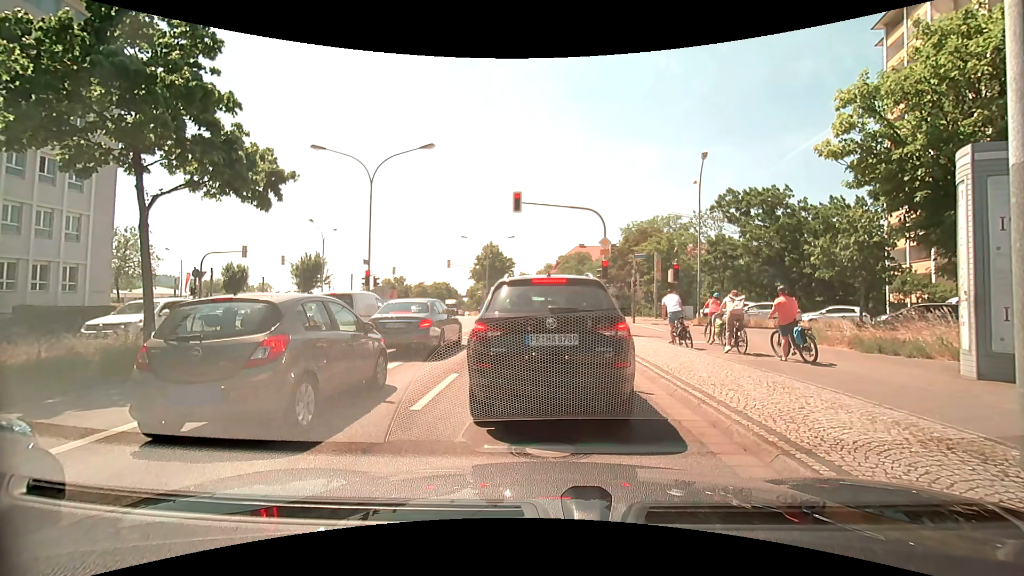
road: primary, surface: asphalt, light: Day
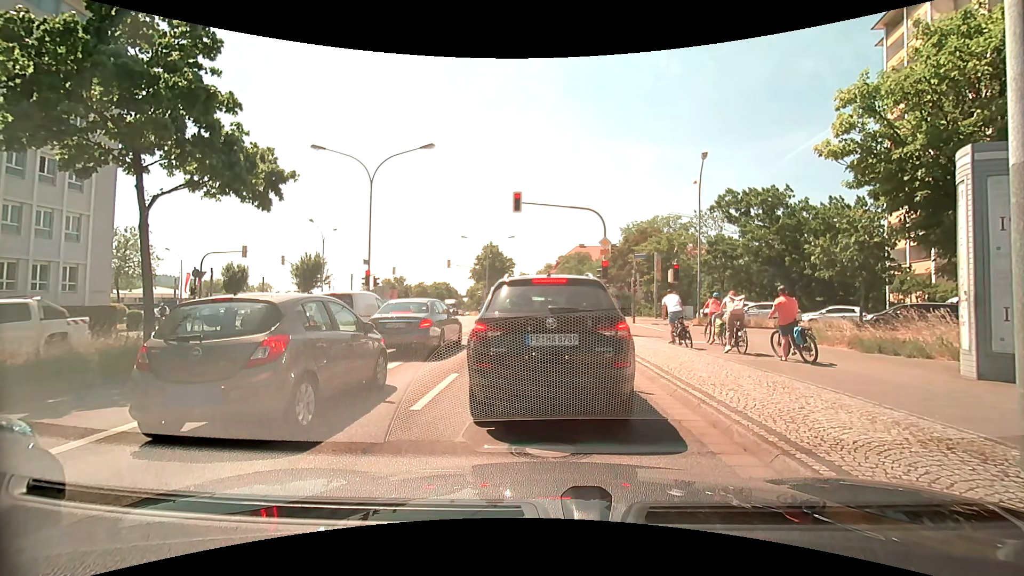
(0.0, 0.0) m; 0°
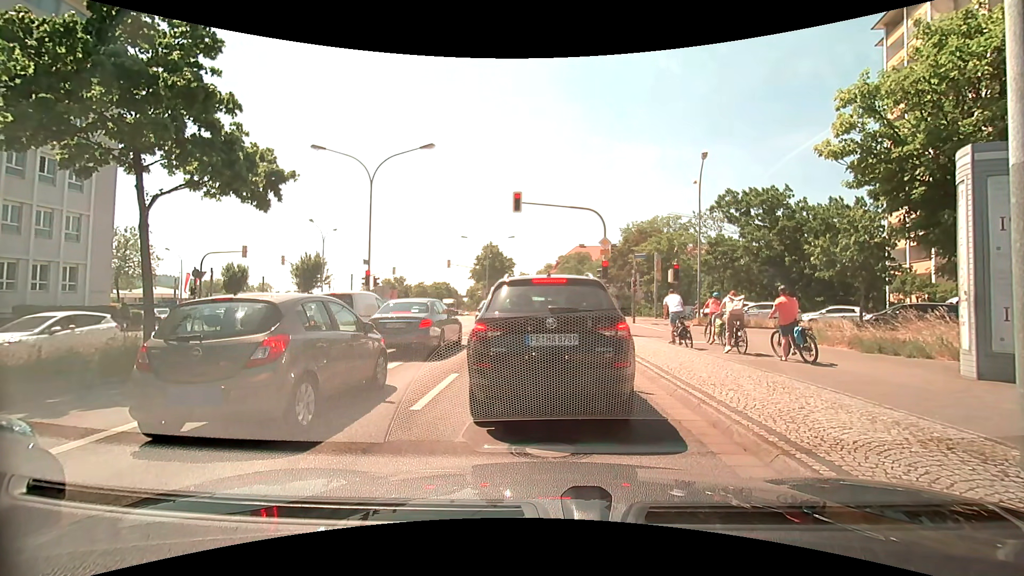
(0.0, 0.0) m; 0°
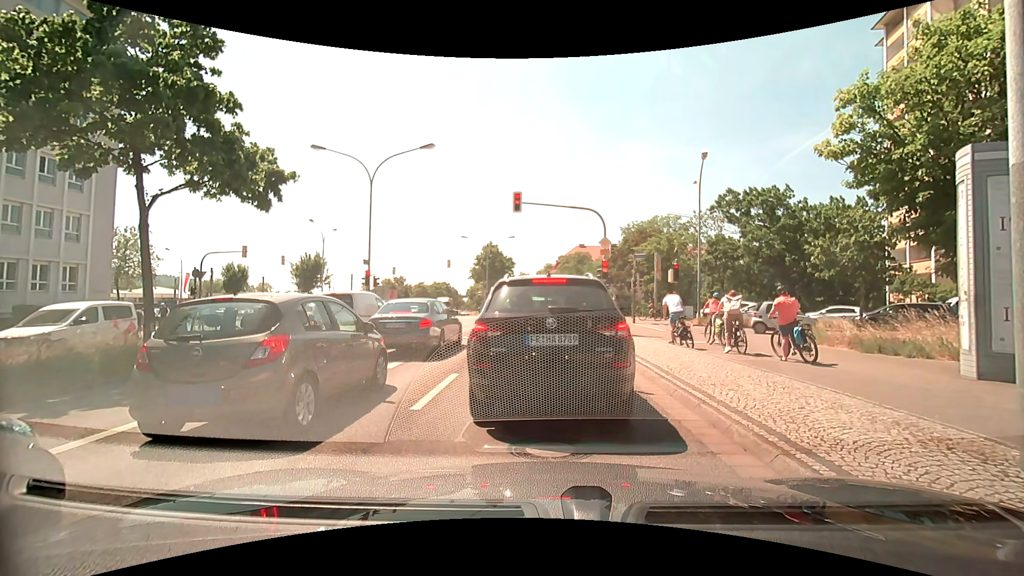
(0.0, 0.0) m; 0°
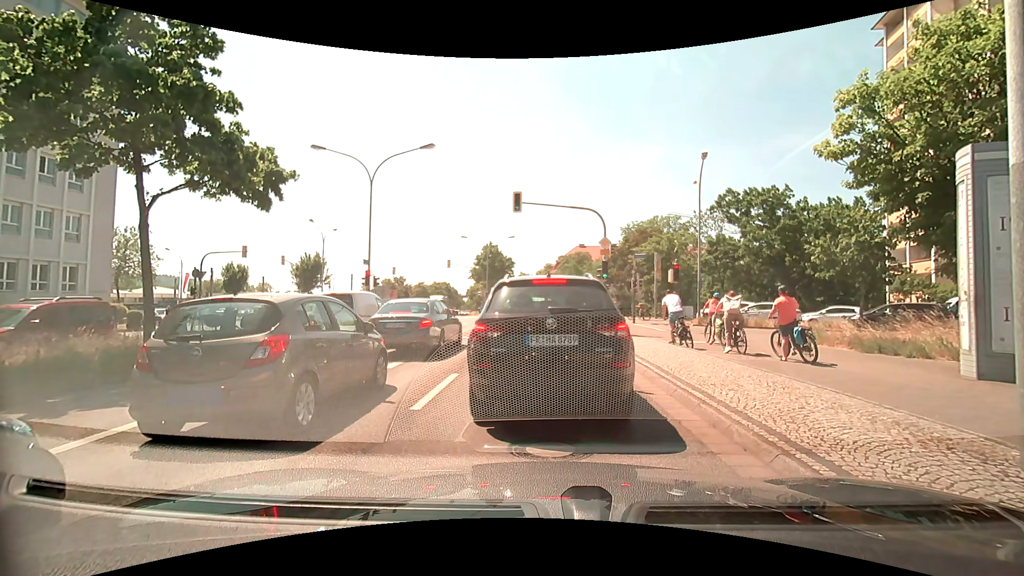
(0.0, 0.0) m; 0°
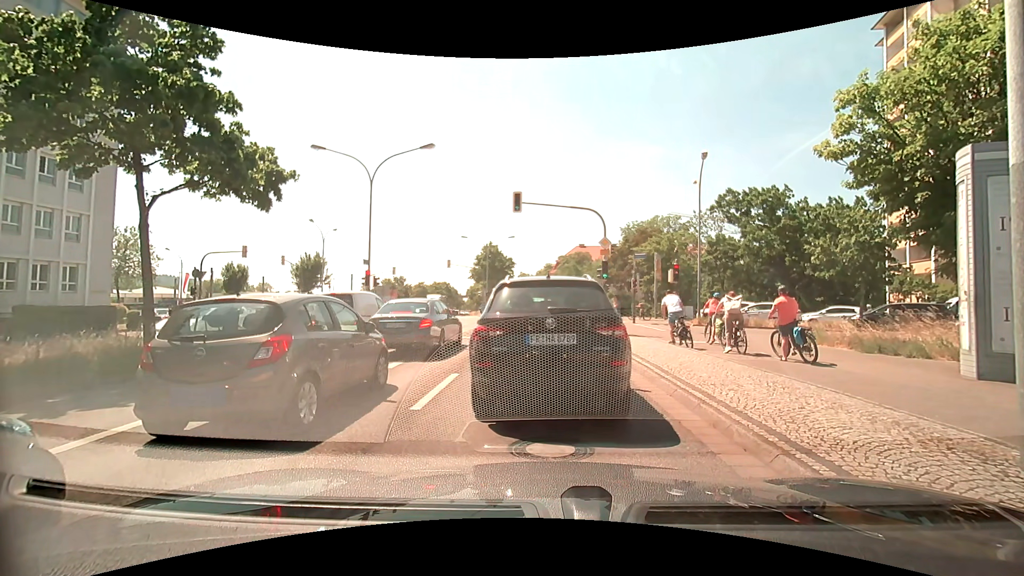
(0.0, 0.0) m; 0°
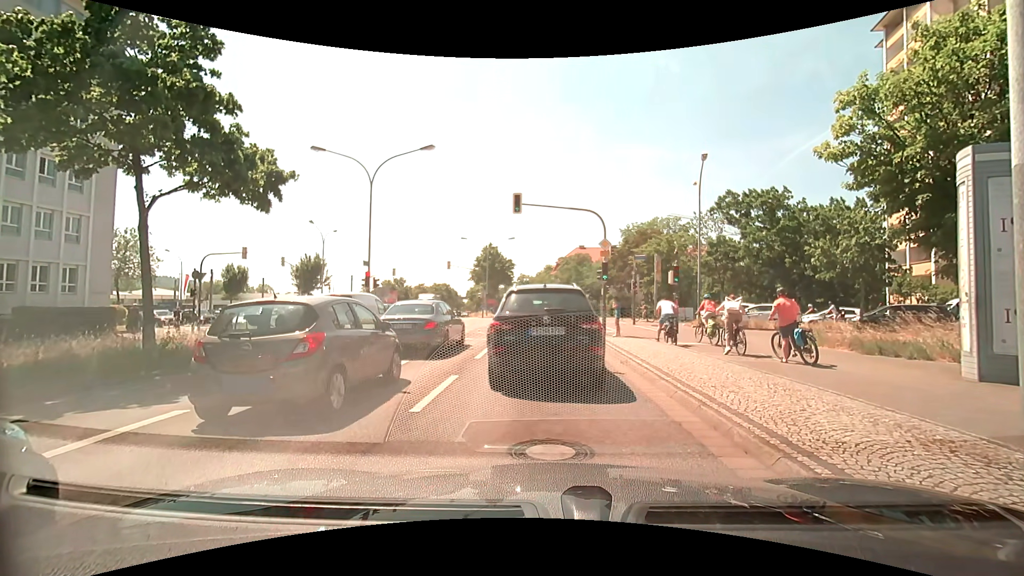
(0.0, 0.0) m; 0°
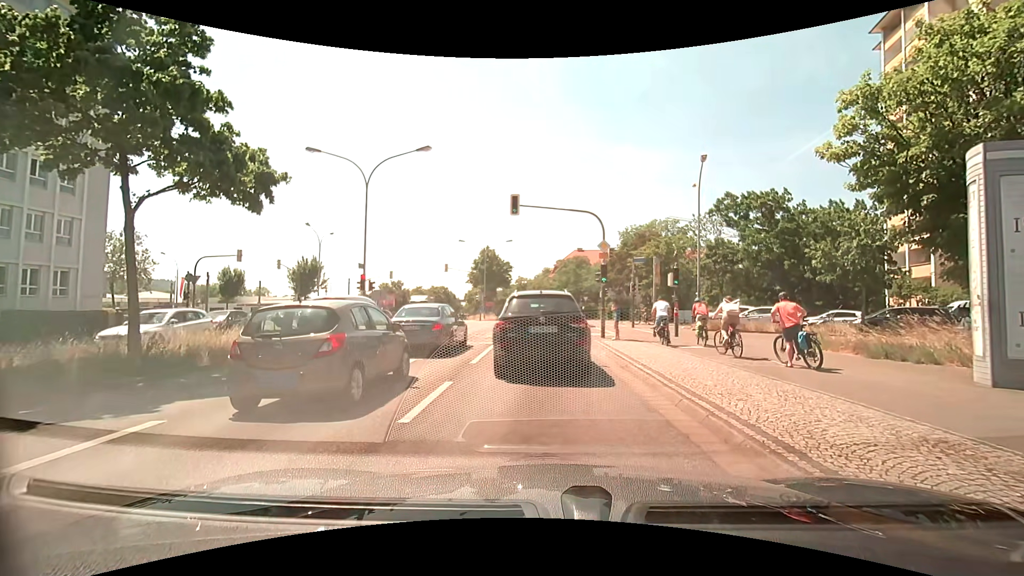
(0.0, +0.4) m; 0°
(-1, +10) (-1, +20) (-2, +30) (-3, +40) (-4, +50) (-5, +60) (-6, +70) (-8, +80) (-10, +89) (-12, +99) m
